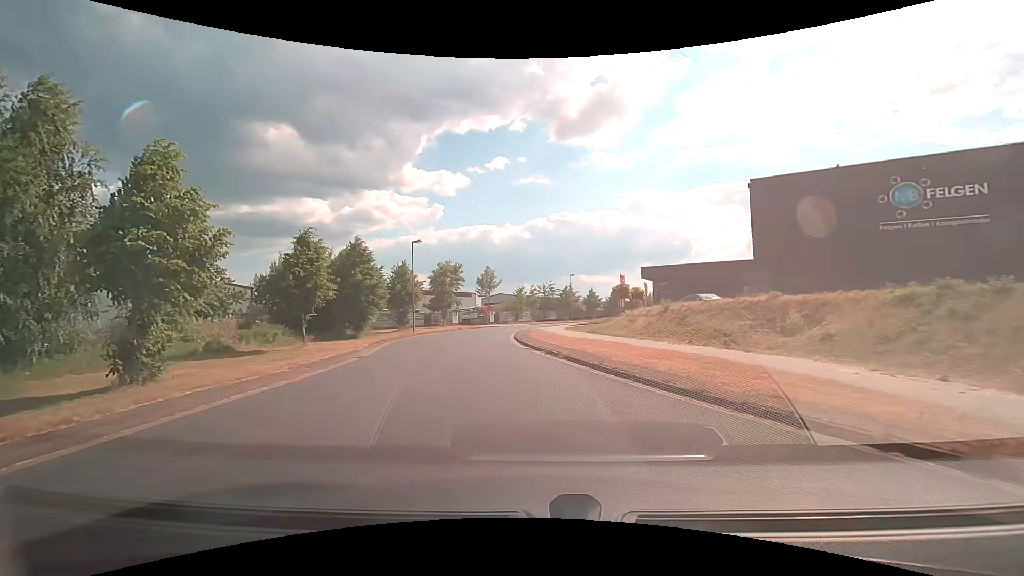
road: residential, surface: asphalt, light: Day
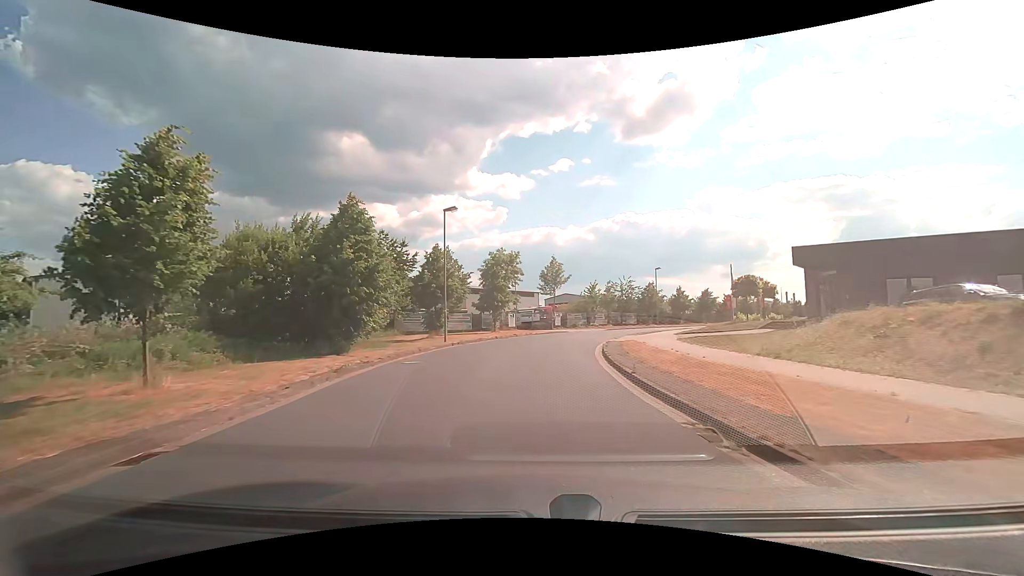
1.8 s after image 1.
(-1.4, +14.0) m; -9°
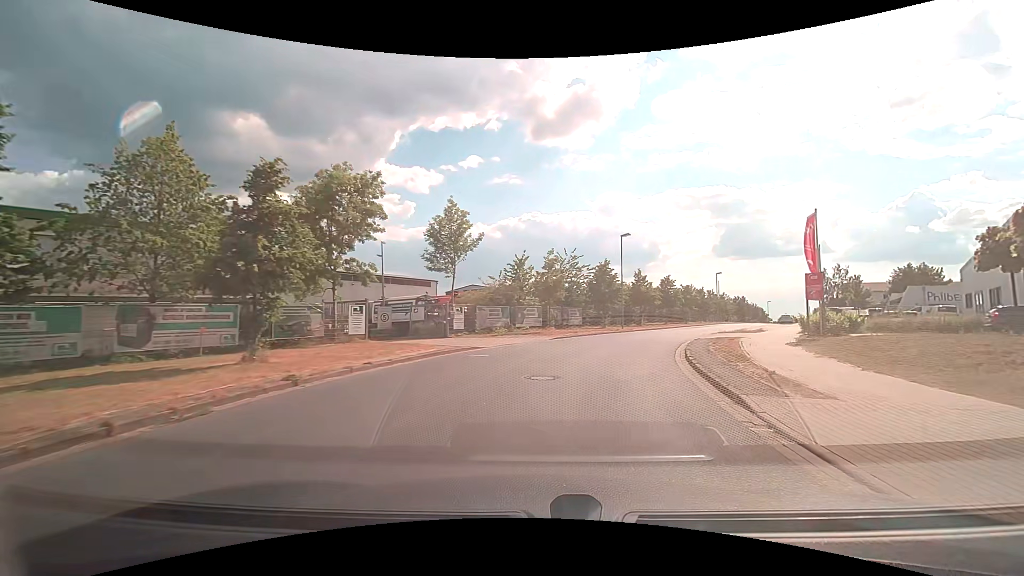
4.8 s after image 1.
(+1.4, +28.0) m; +10°
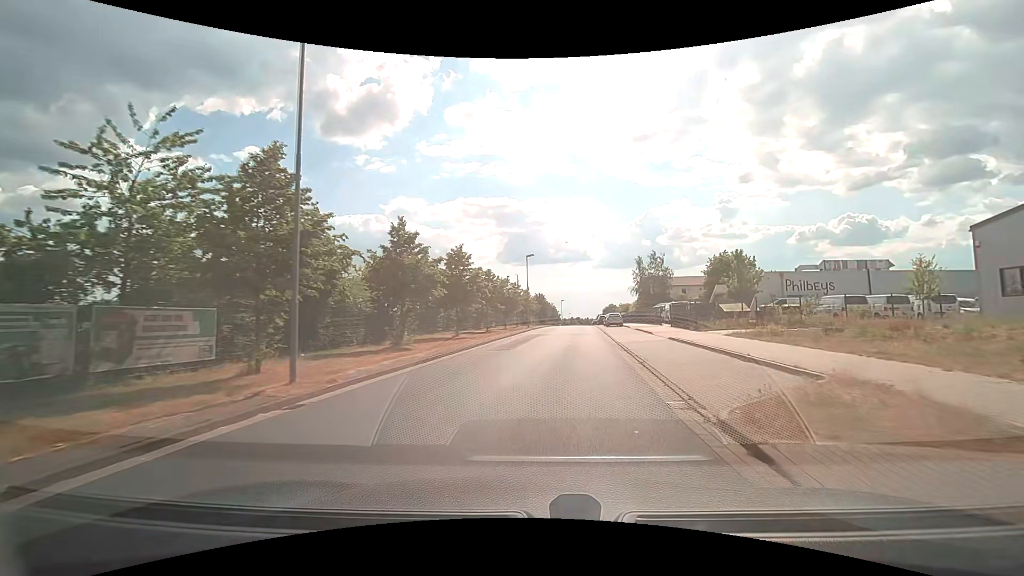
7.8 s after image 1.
(+7.1, +29.5) m; +24°
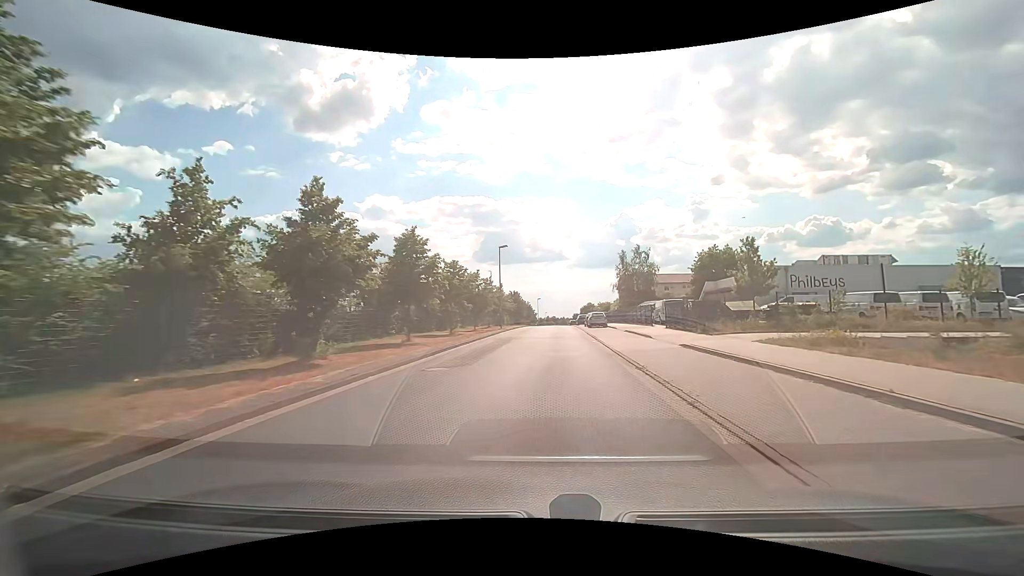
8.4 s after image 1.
(+0.1, +6.5) m; +3°
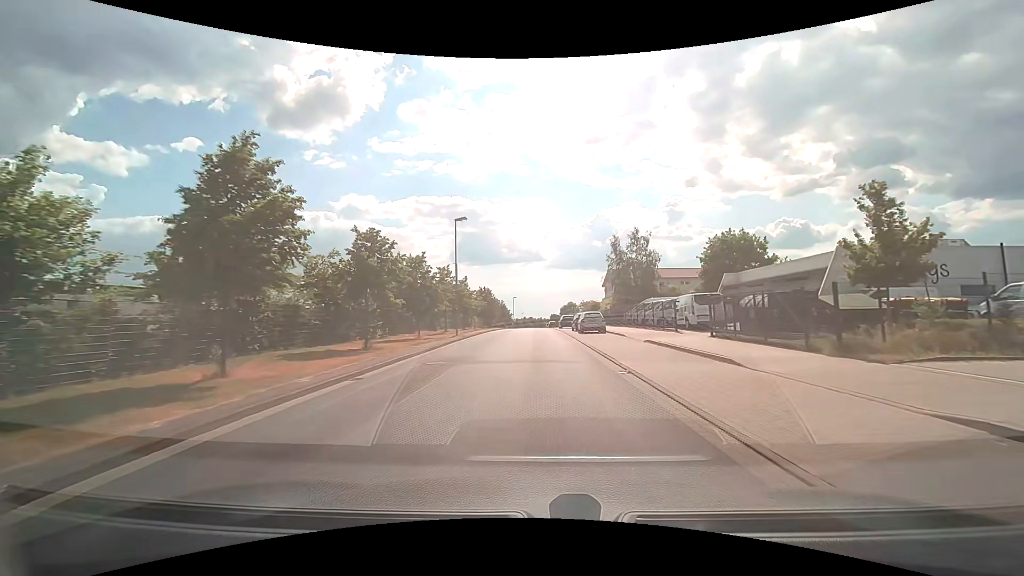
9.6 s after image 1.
(+0.5, +13.6) m; +3°
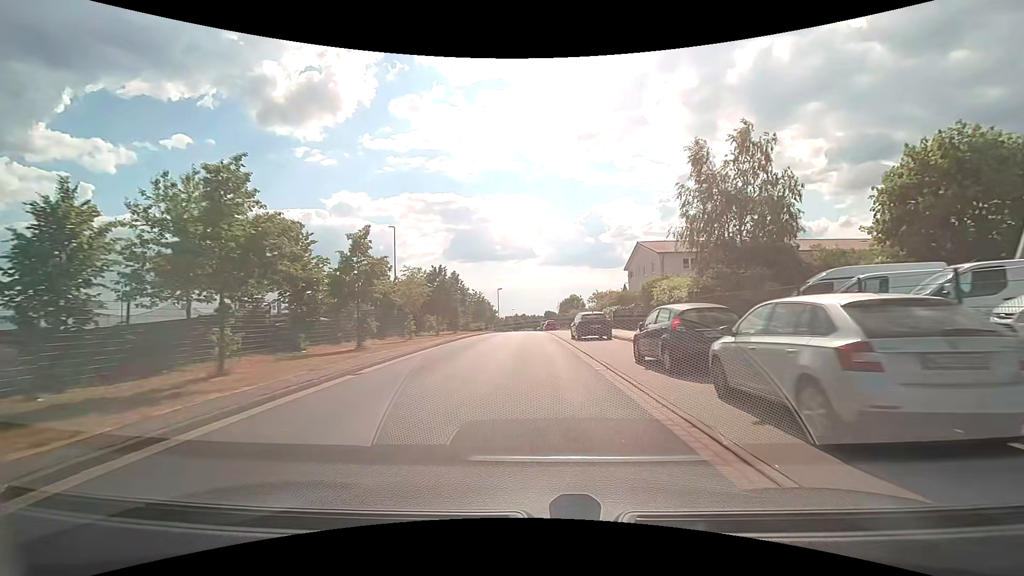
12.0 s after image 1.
(+0.3, +29.2) m; +1°
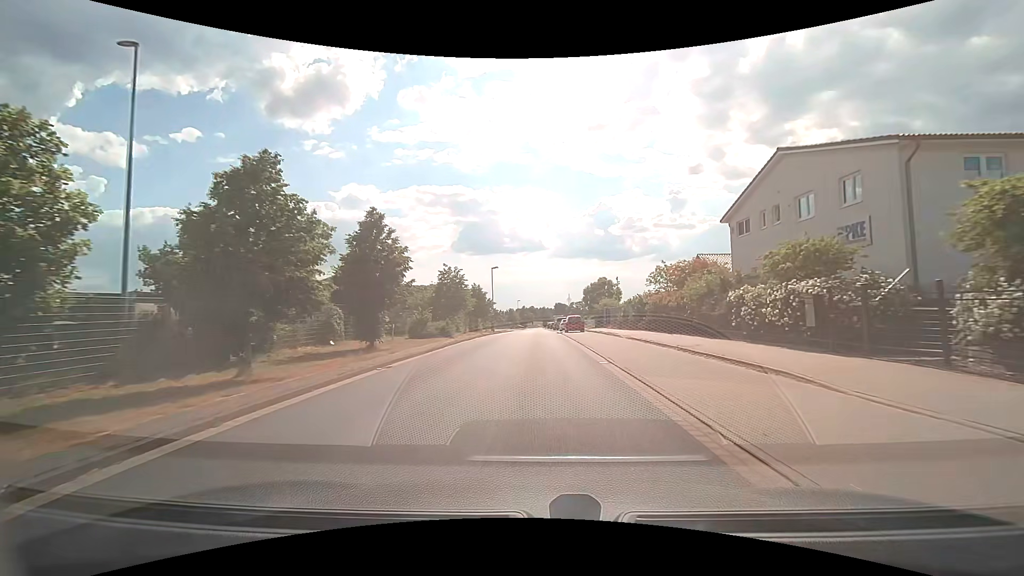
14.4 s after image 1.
(-0.5, +29.4) m; -2°
(0, +10) (0, +20) (0, +30) (0, +40) (+1, +50) (+1, +60) (+1, +70) (+1, +80) (+1, +90) (+1, +100) m
